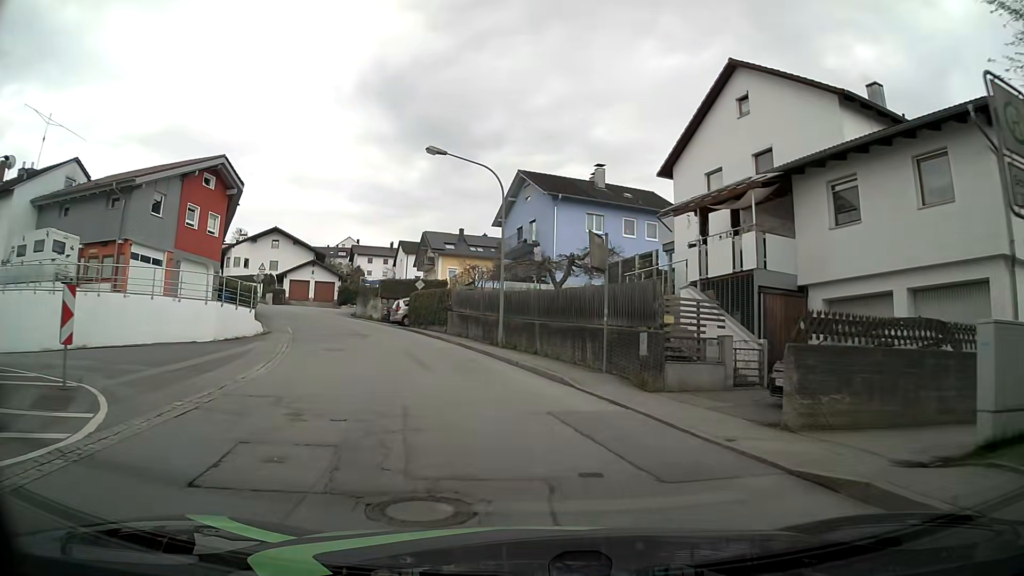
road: residential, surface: asphalt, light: Day
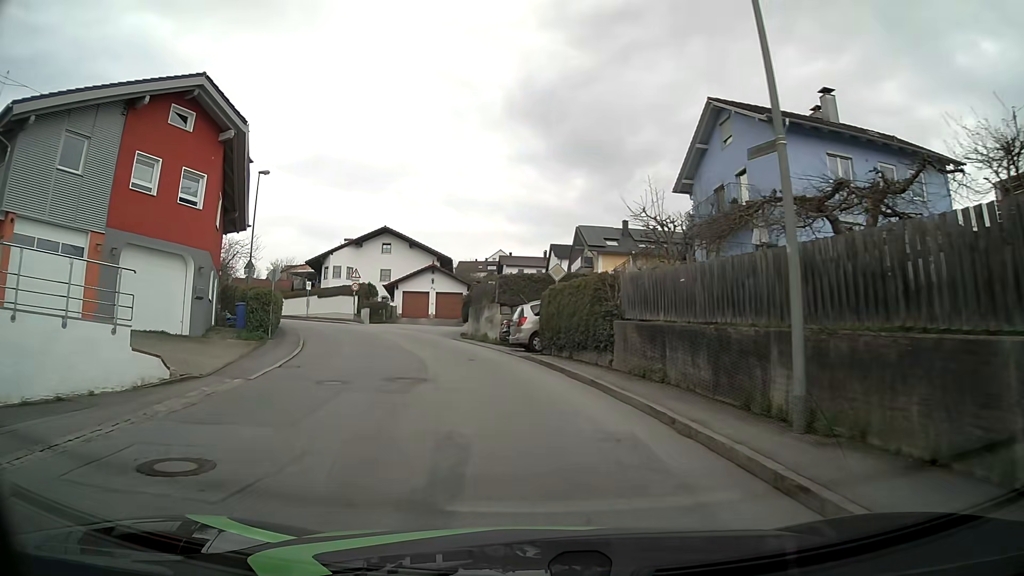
(-1.8, +17.9) m; -14°
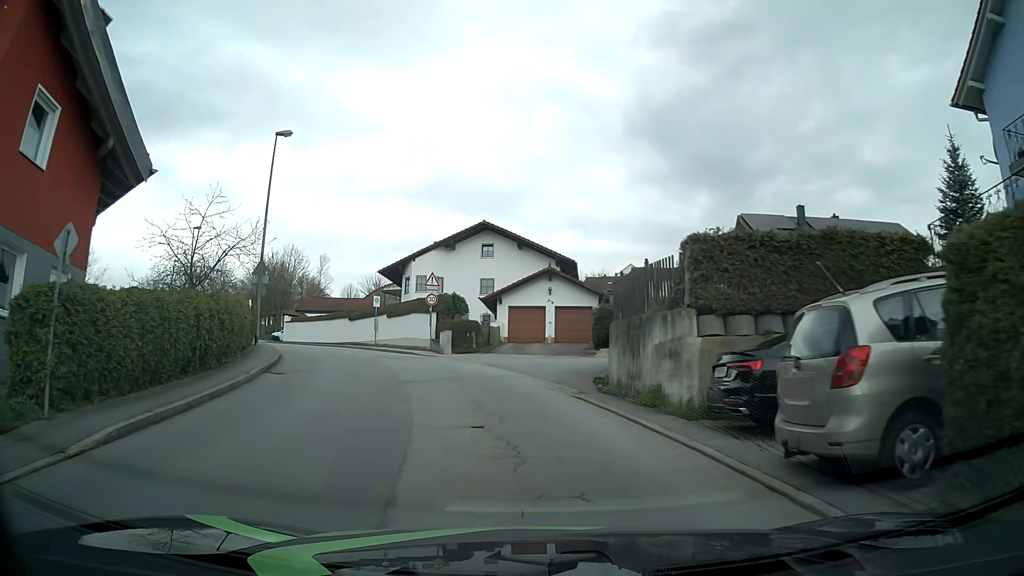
(-1.5, +16.4) m; -11°
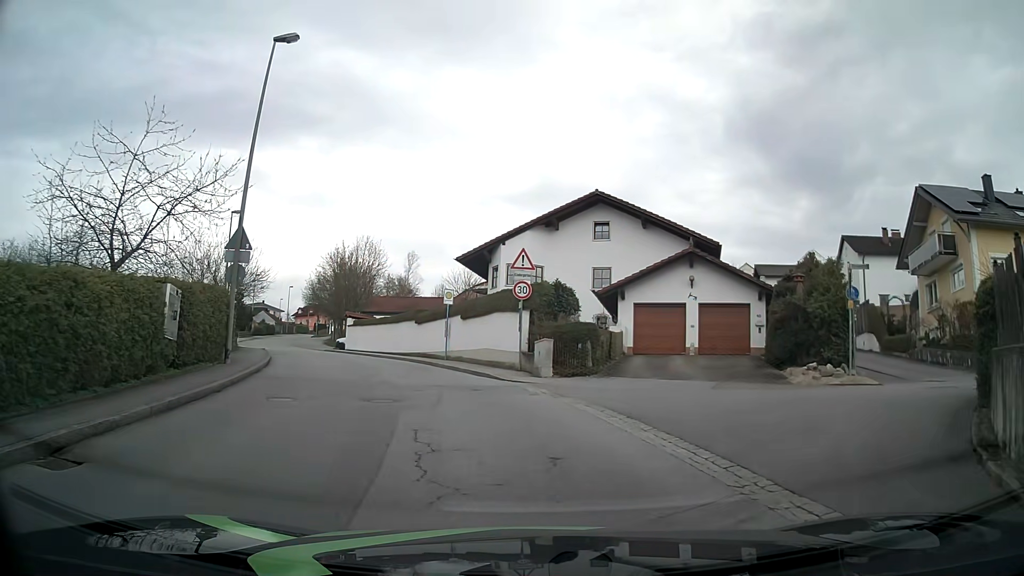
(-1.1, +11.8) m; -8°
